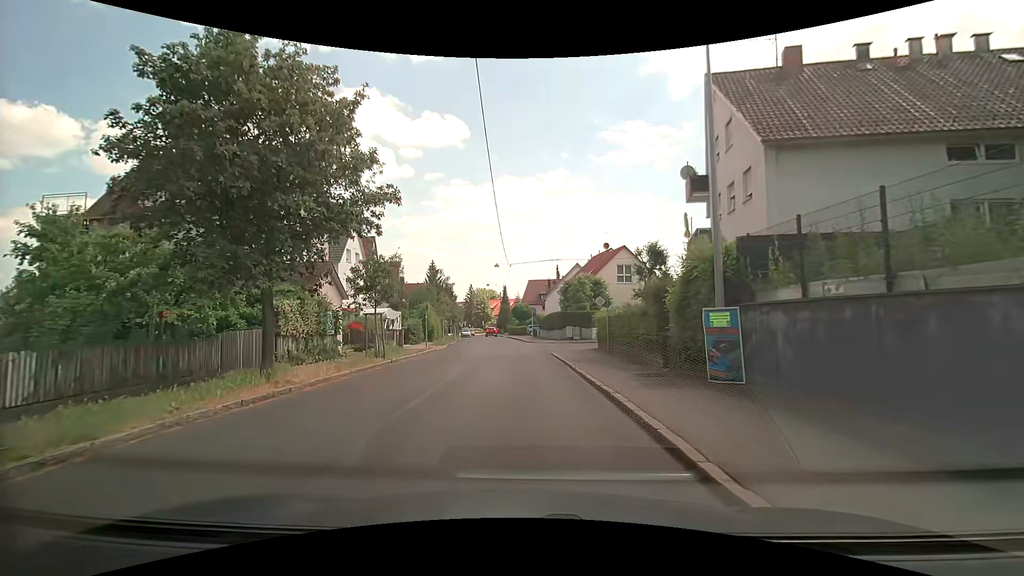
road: tertiary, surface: asphalt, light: Day
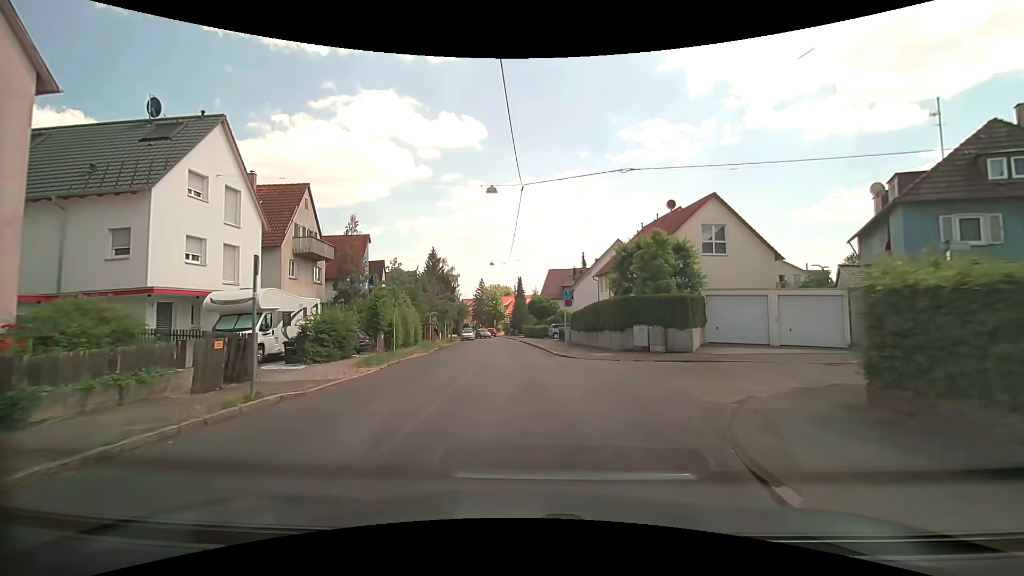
(-0.4, +22.8) m; -2°
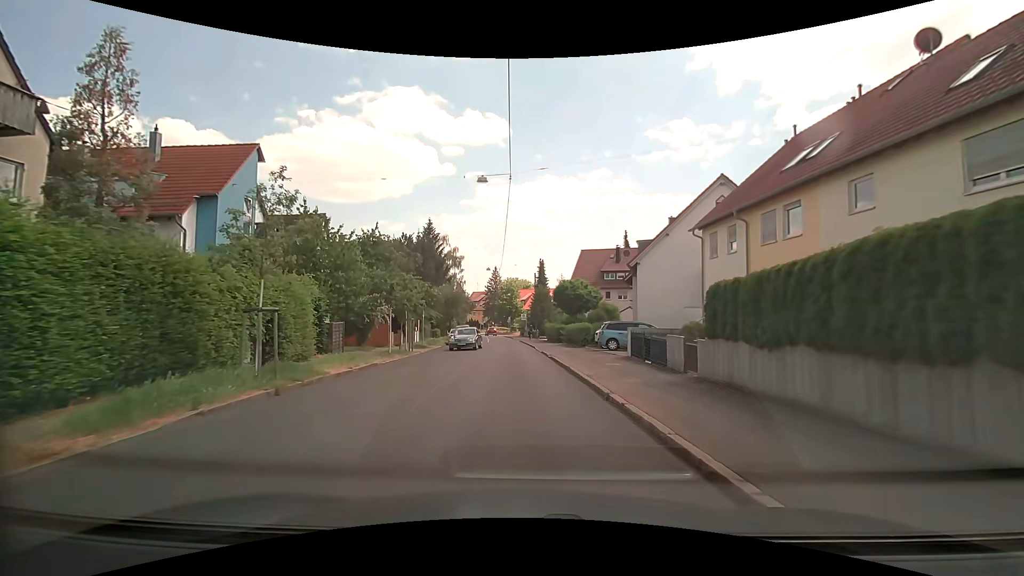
(-0.4, +26.0) m; -2°
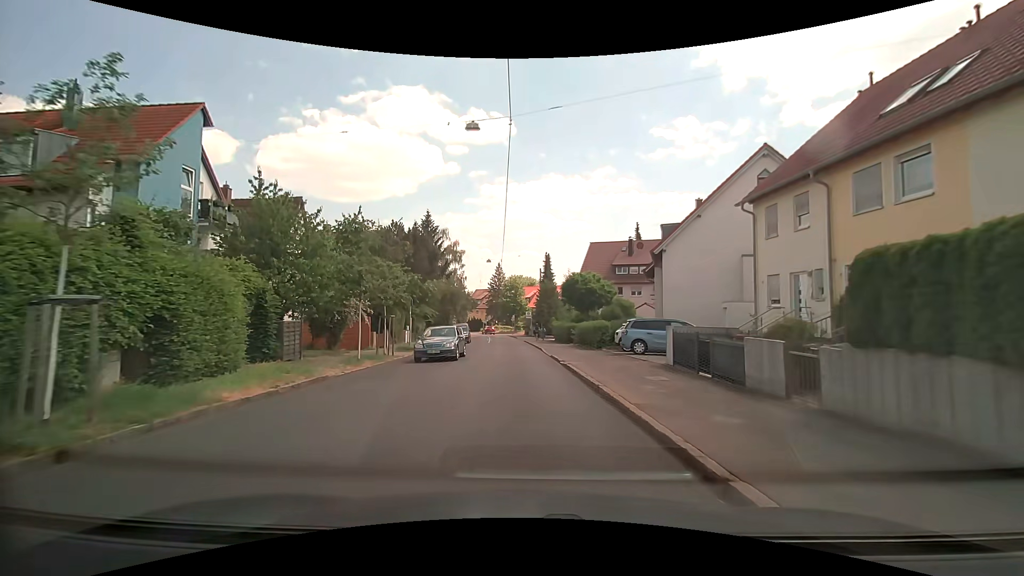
(0.0, +5.3) m; -1°
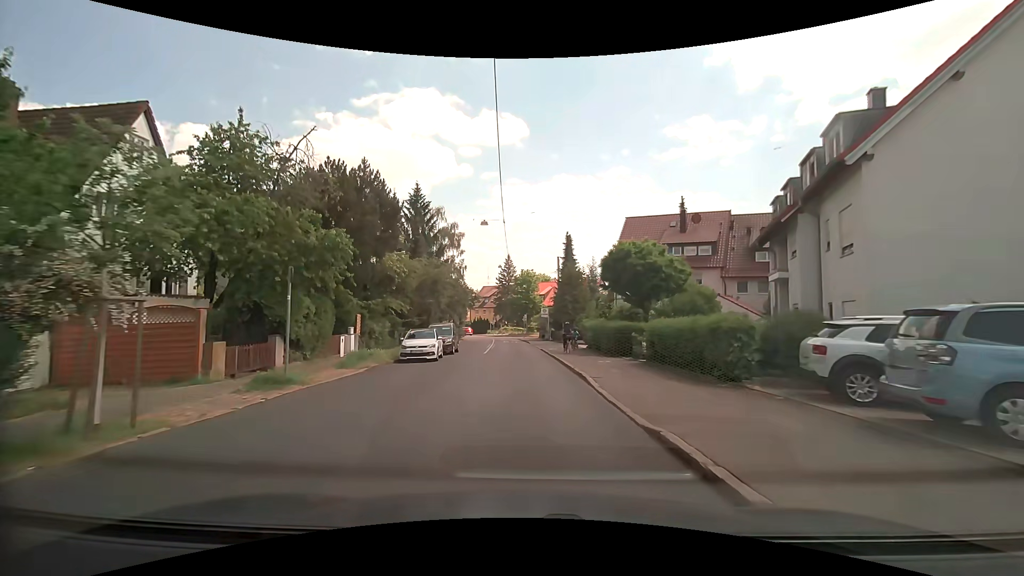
(-0.1, +16.6) m; -1°
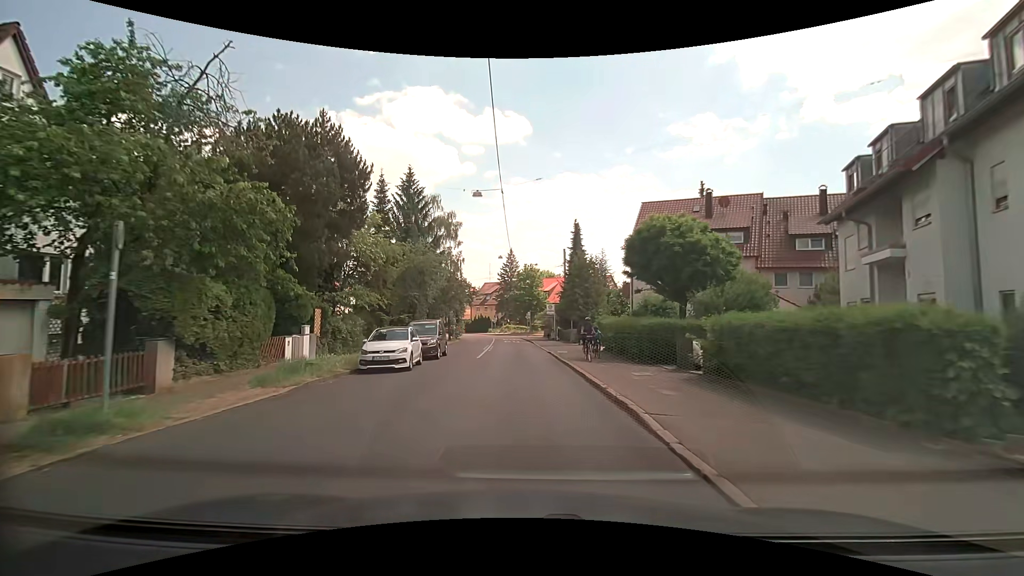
(0.0, +5.7) m; -1°
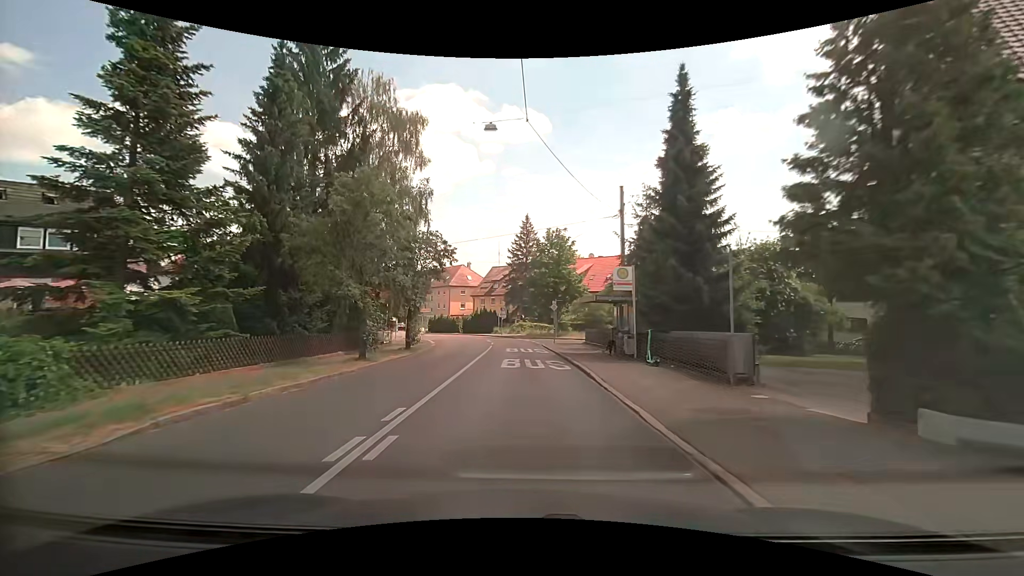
(-0.5, +30.0) m; -2°
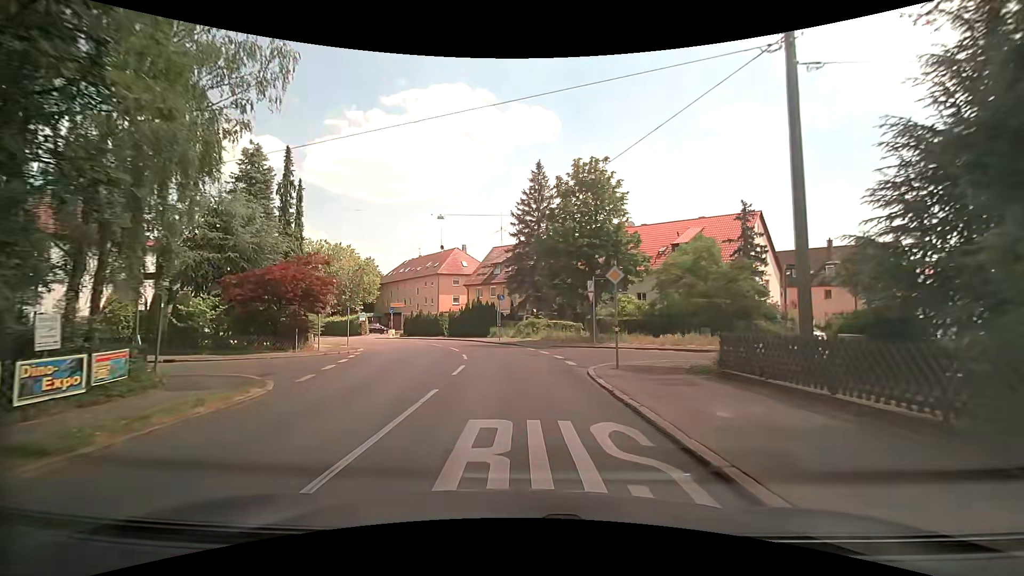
(-0.2, +23.0) m; -1°
